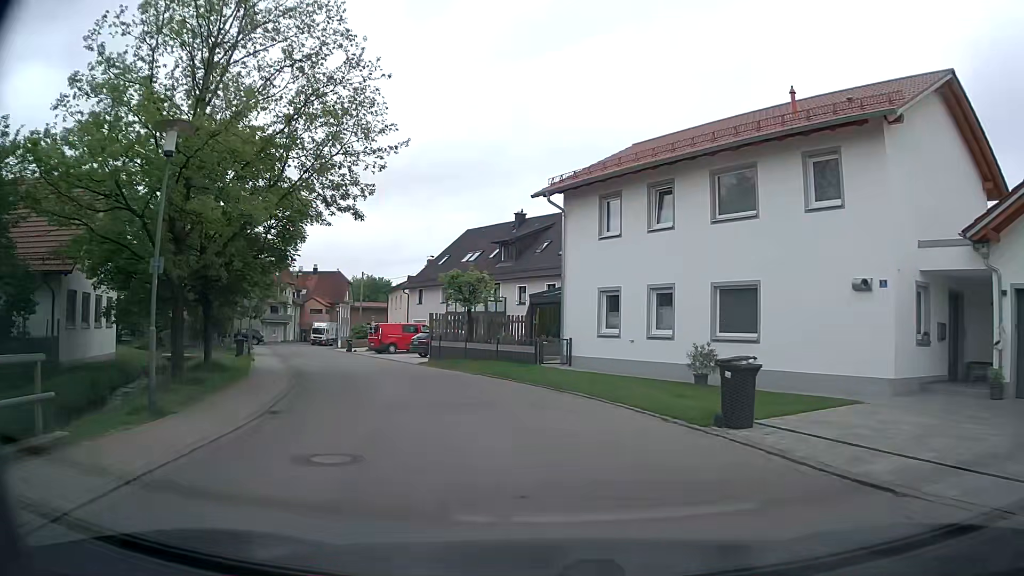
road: residential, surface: asphalt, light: Day
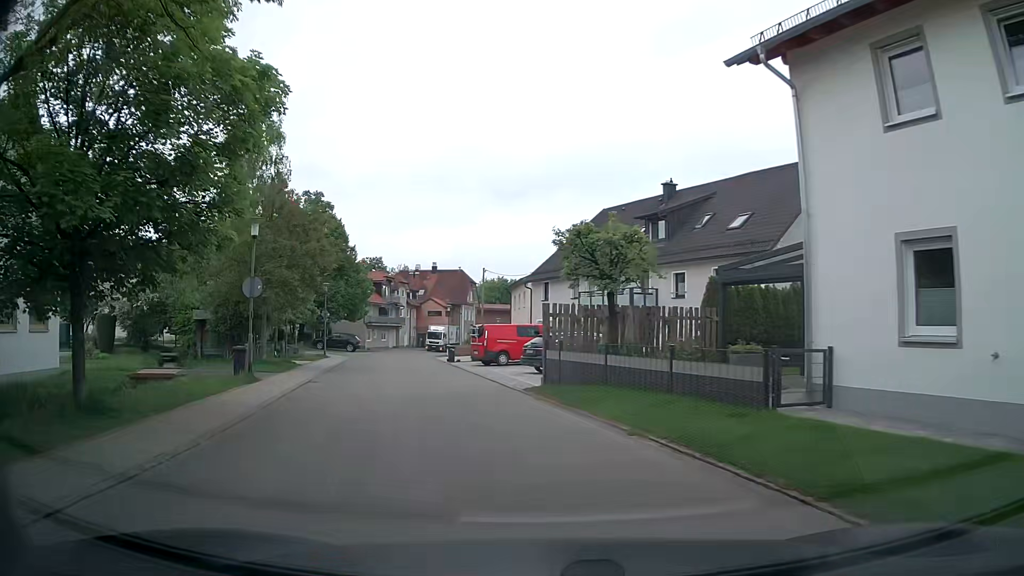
(-1.1, +12.0) m; -11°
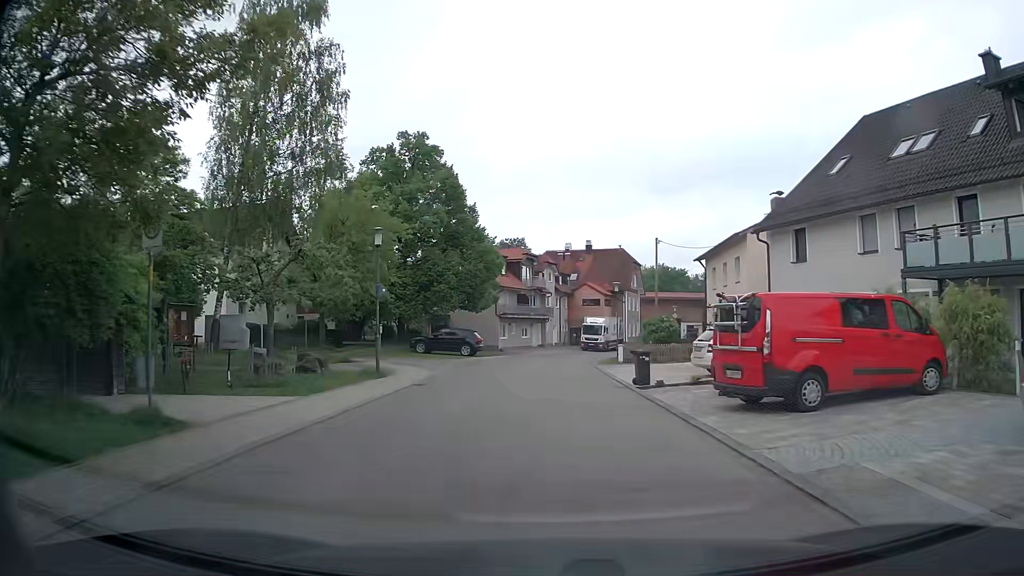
(-3.6, +20.8) m; -13°
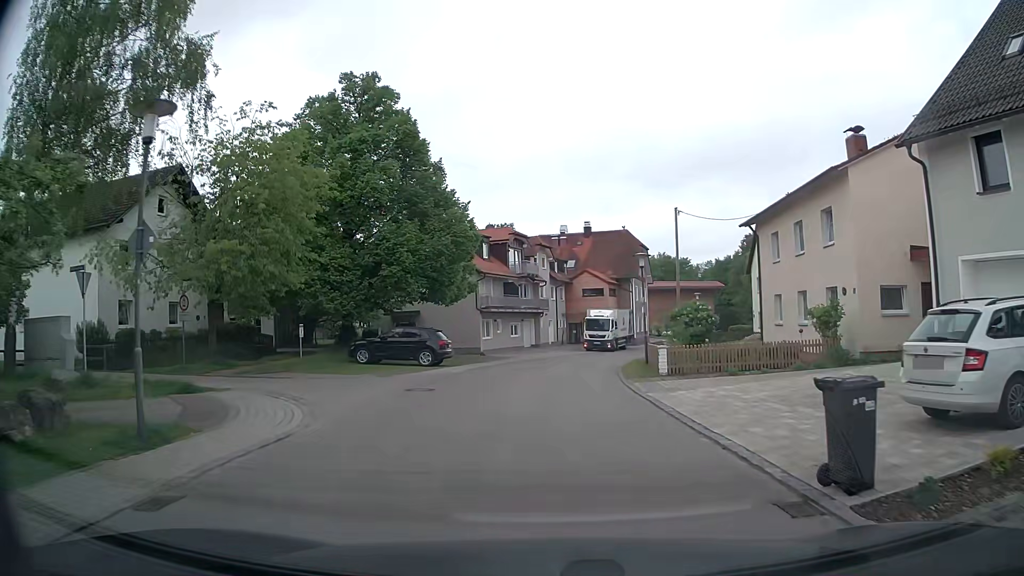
(0.0, +12.5) m; +1°
(0, +10) (0, +20) (+1, +30) (+3, +40) (+5, +49) (+9, +59) (+13, +68) (+17, +77) (+16, +87) (+13, +97) m
